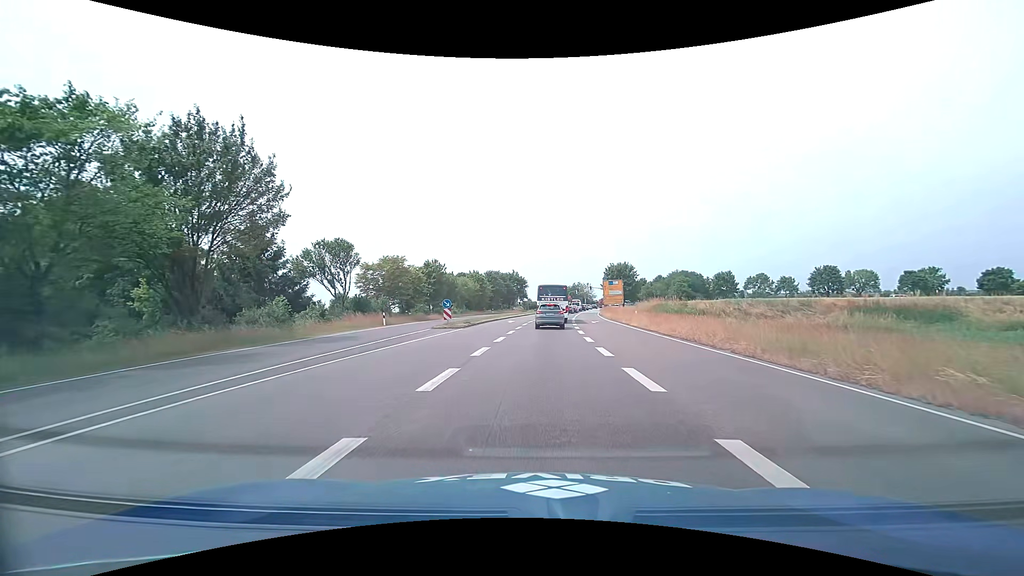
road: primary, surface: asphalt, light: Day
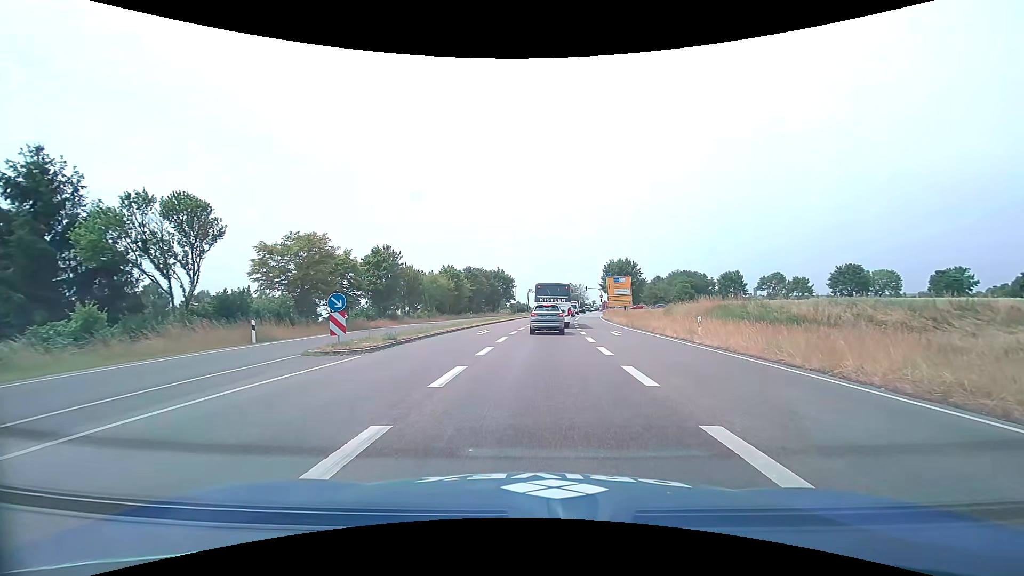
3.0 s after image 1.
(+0.2, +16.9) m; +2°
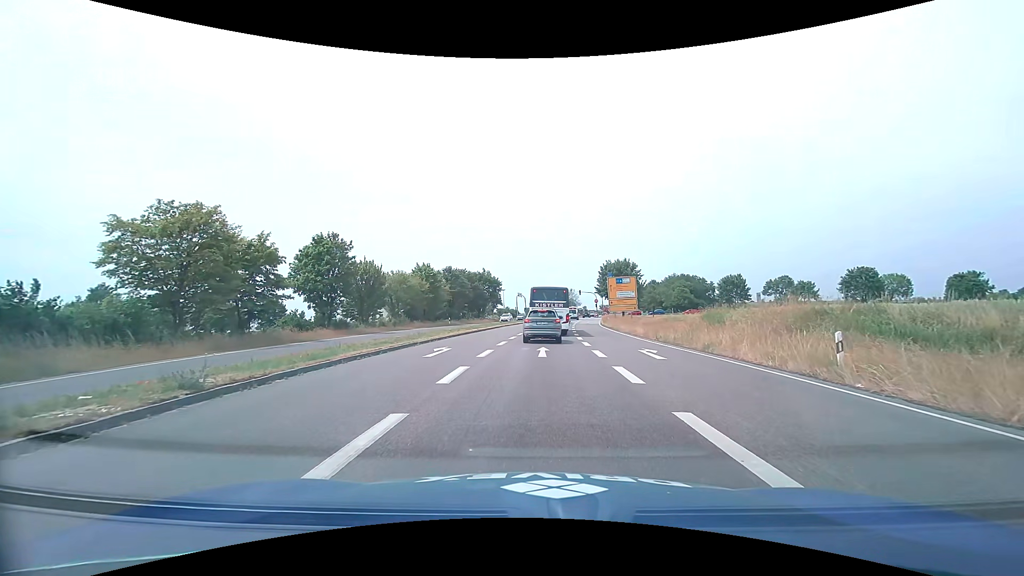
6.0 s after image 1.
(0.0, +10.9) m; +1°
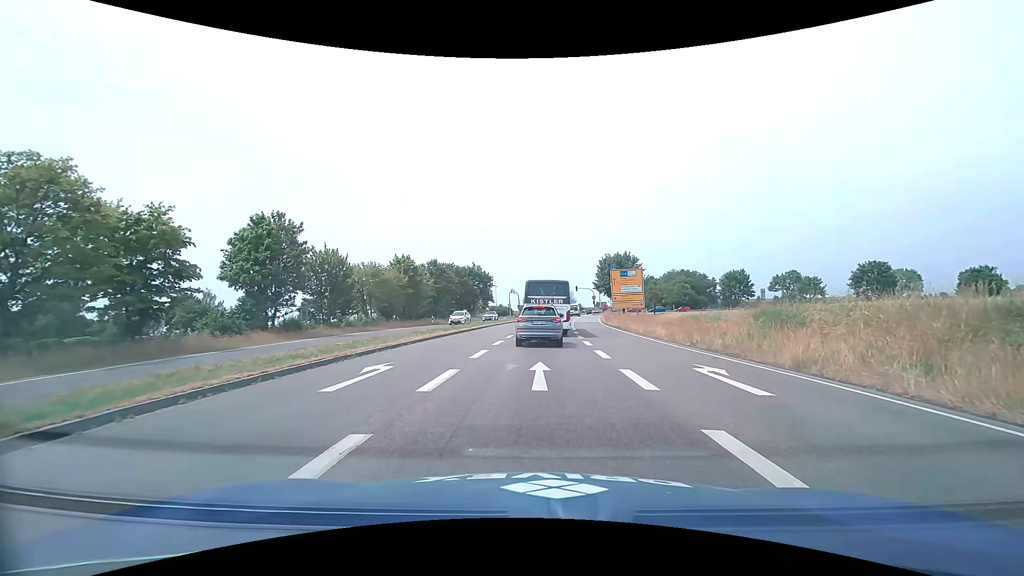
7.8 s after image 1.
(+0.1, +7.3) m; +1°
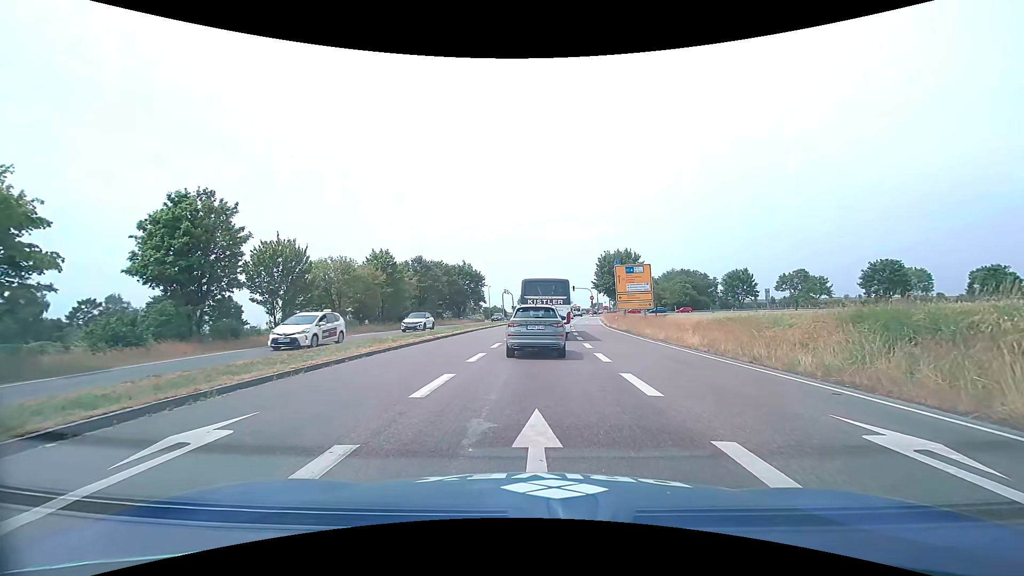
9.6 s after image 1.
(0.0, +6.3) m; 0°
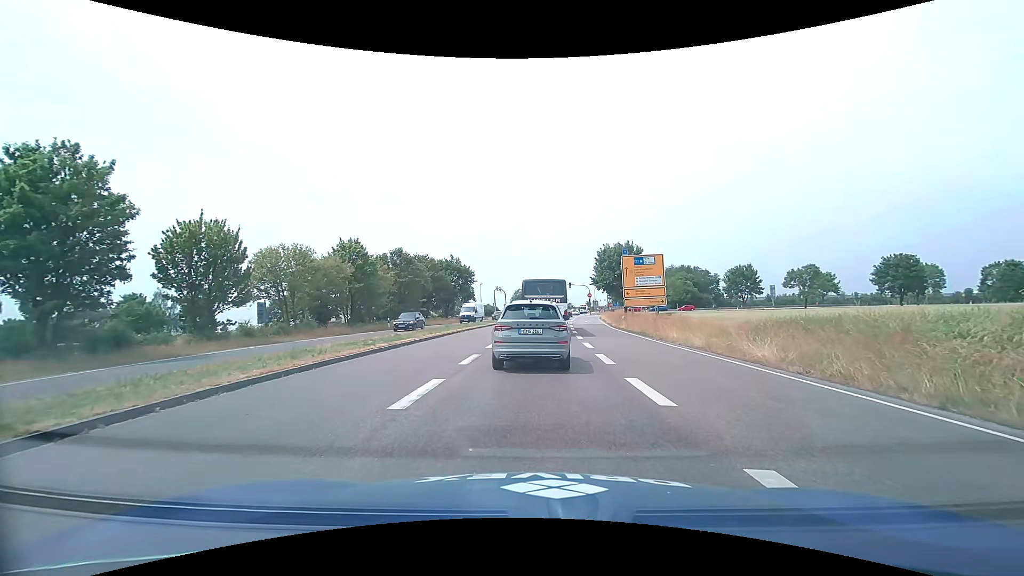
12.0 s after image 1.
(0.0, +7.0) m; 0°
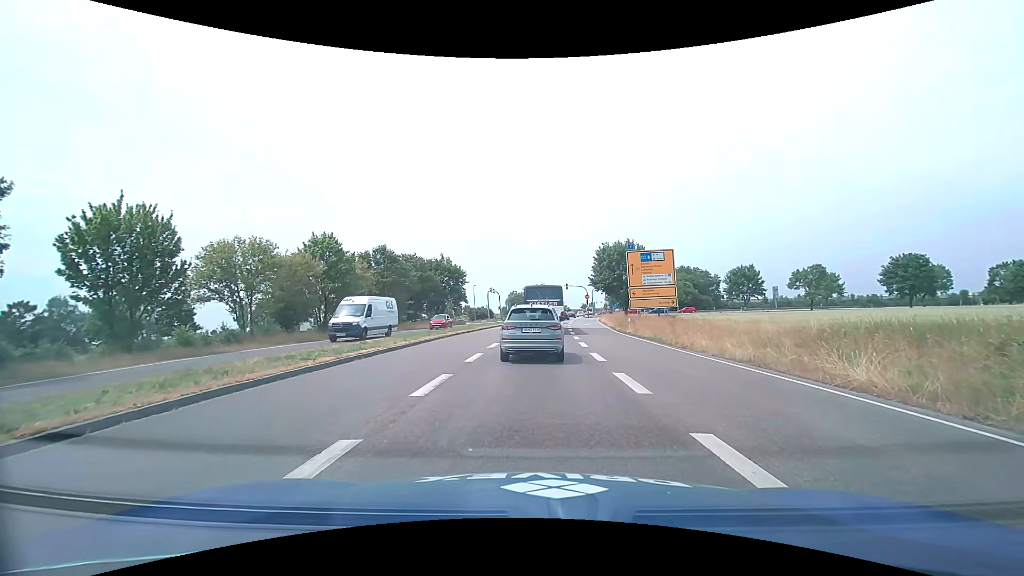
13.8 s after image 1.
(+0.1, +4.6) m; +1°
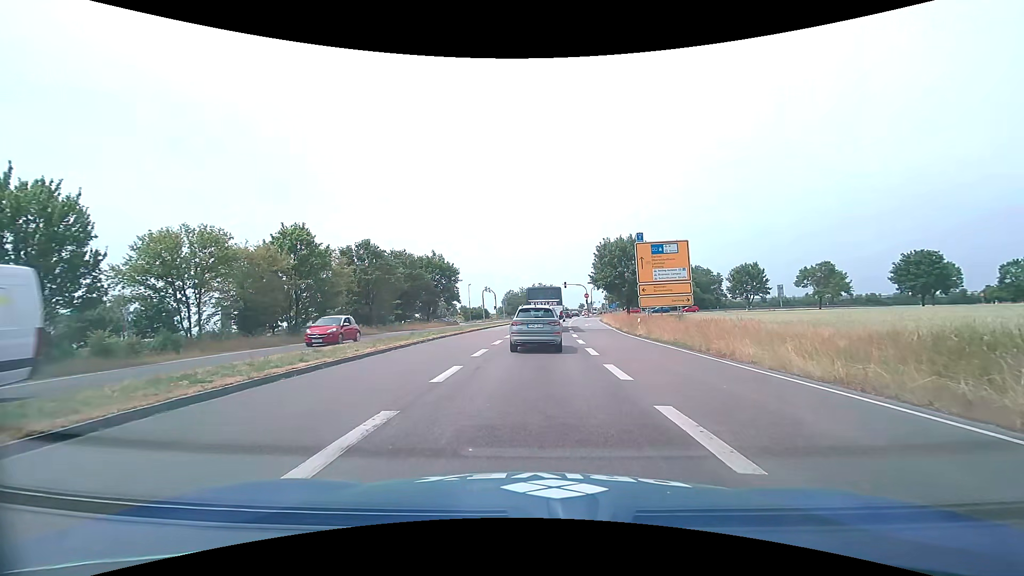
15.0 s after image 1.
(0.0, +4.5) m; 0°
